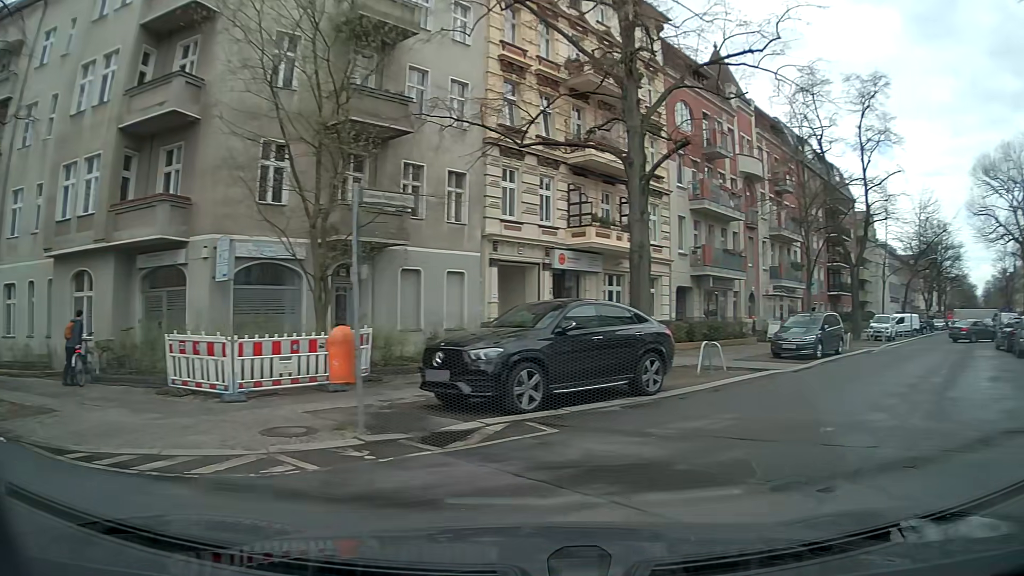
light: Day
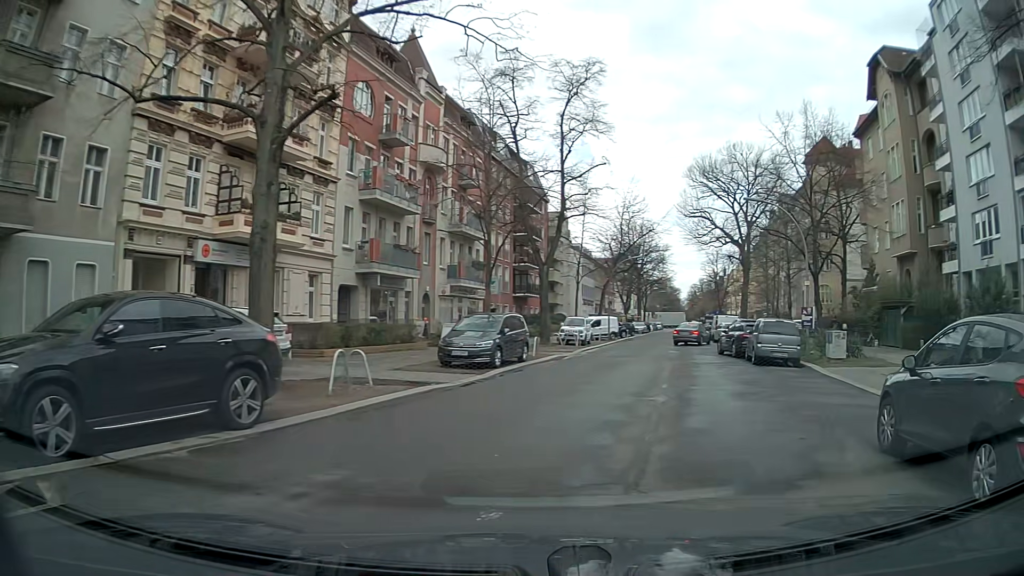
(+1.0, +3.7) m; +26°
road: residential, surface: asphalt
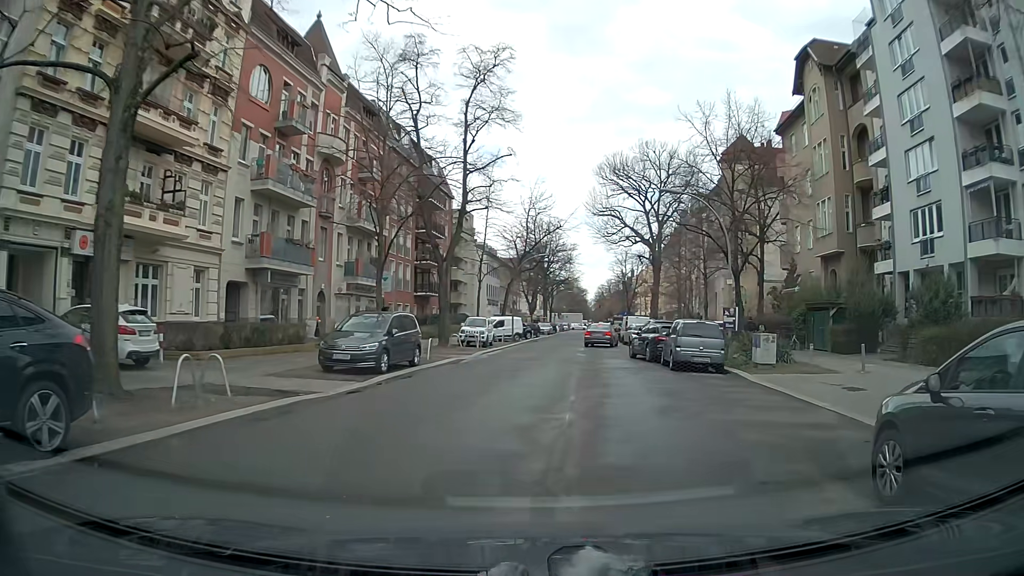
(+0.2, +2.3) m; +8°
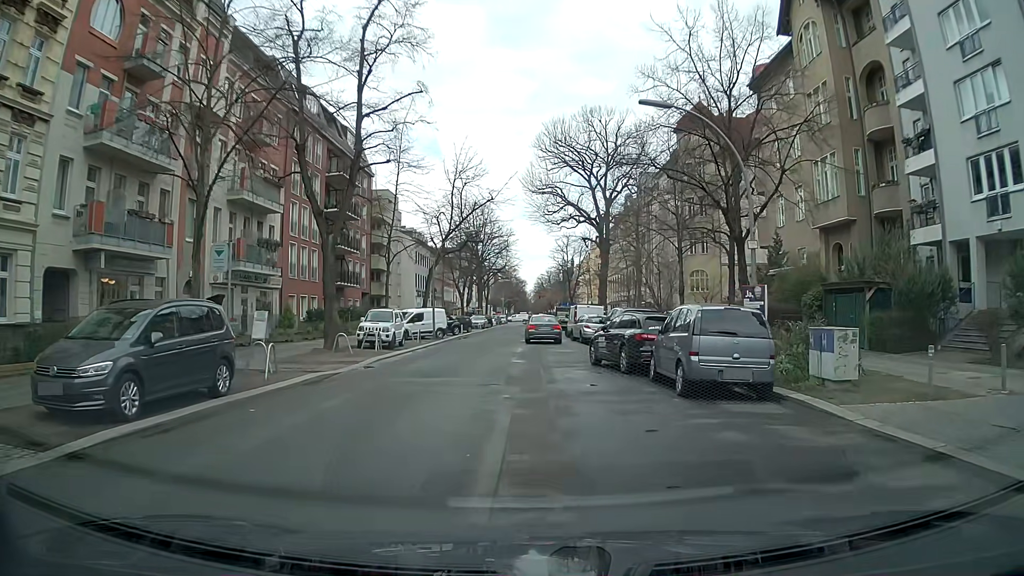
(+1.0, +9.3) m; +8°
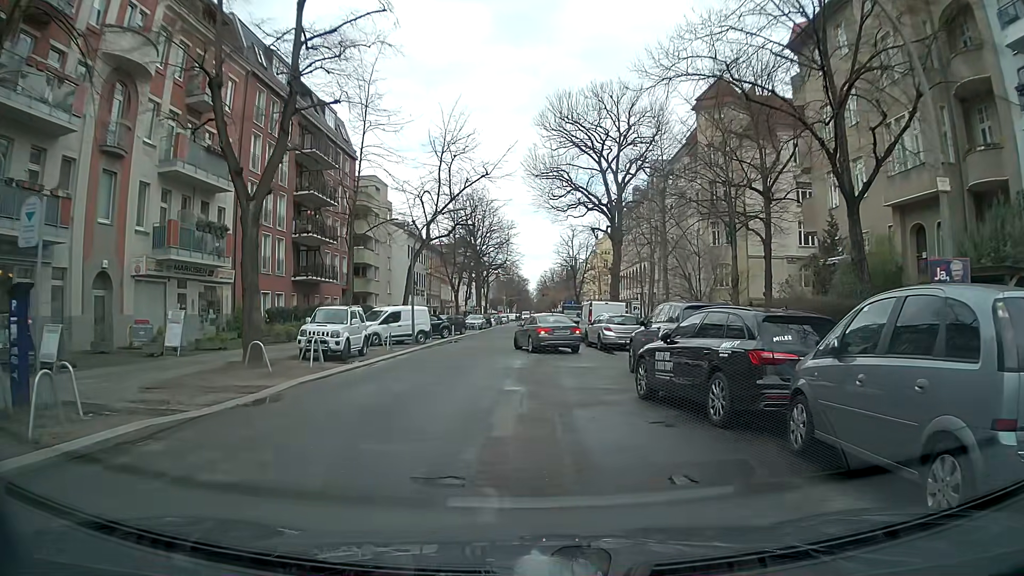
(0.0, +7.6) m; -3°
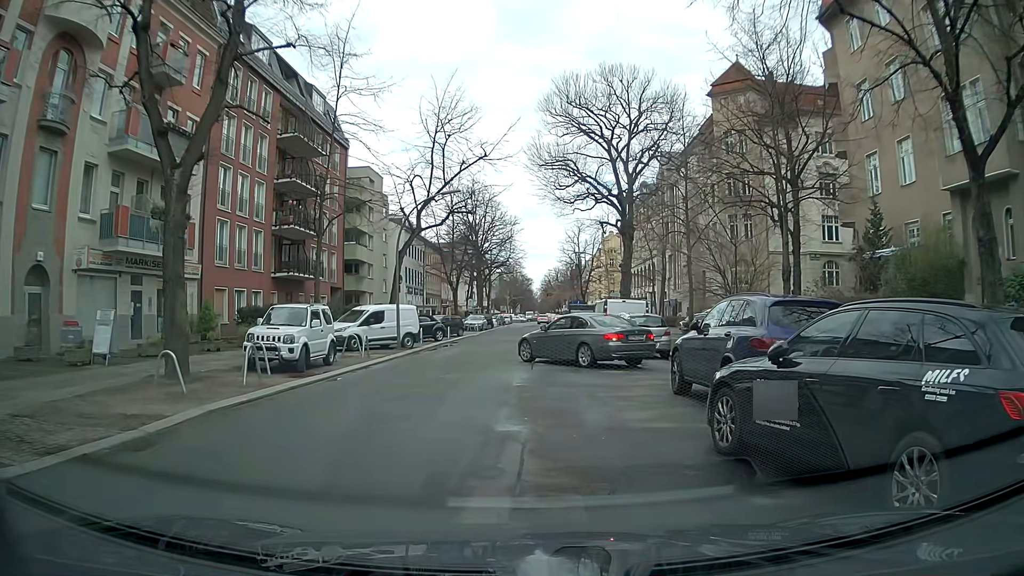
(+0.1, +4.2) m; +1°
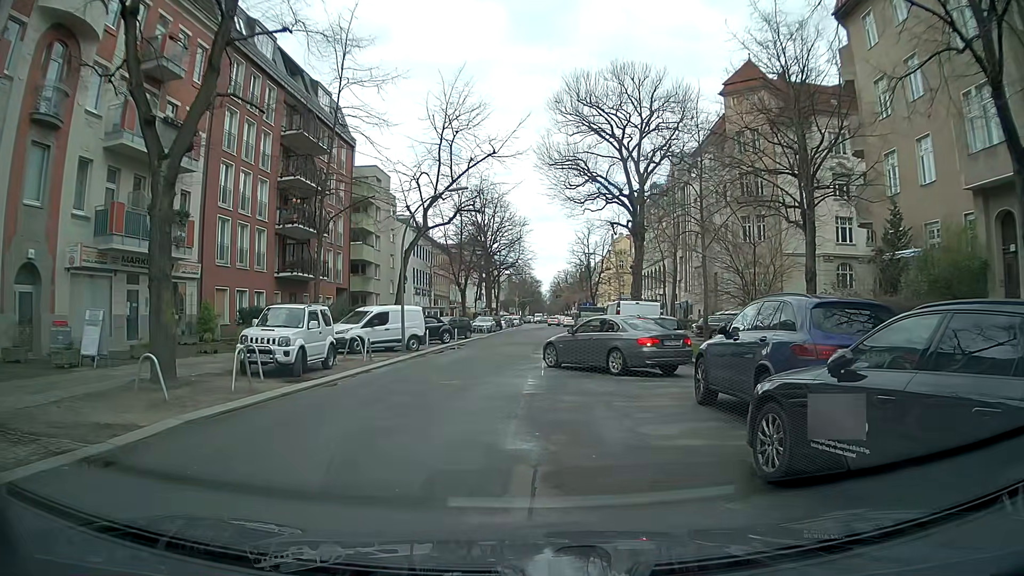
(0.0, +1.0) m; 0°
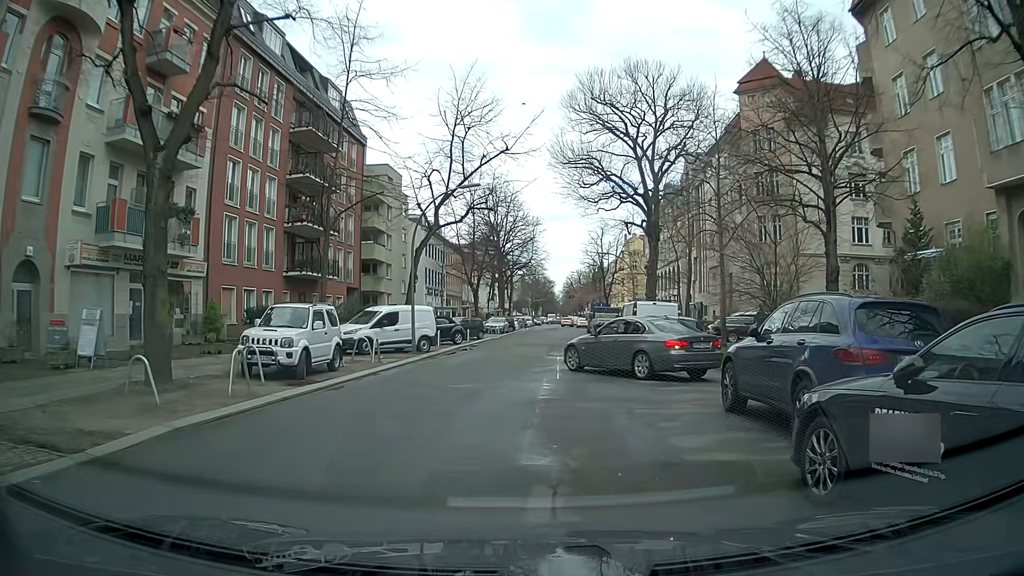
(0.0, +0.8) m; +1°
